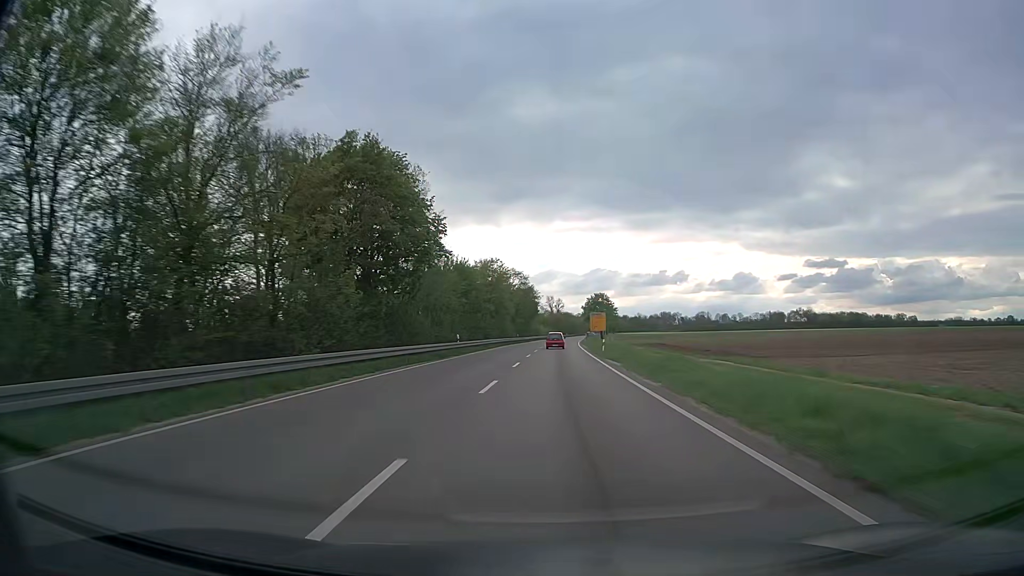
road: trunk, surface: asphalt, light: Day
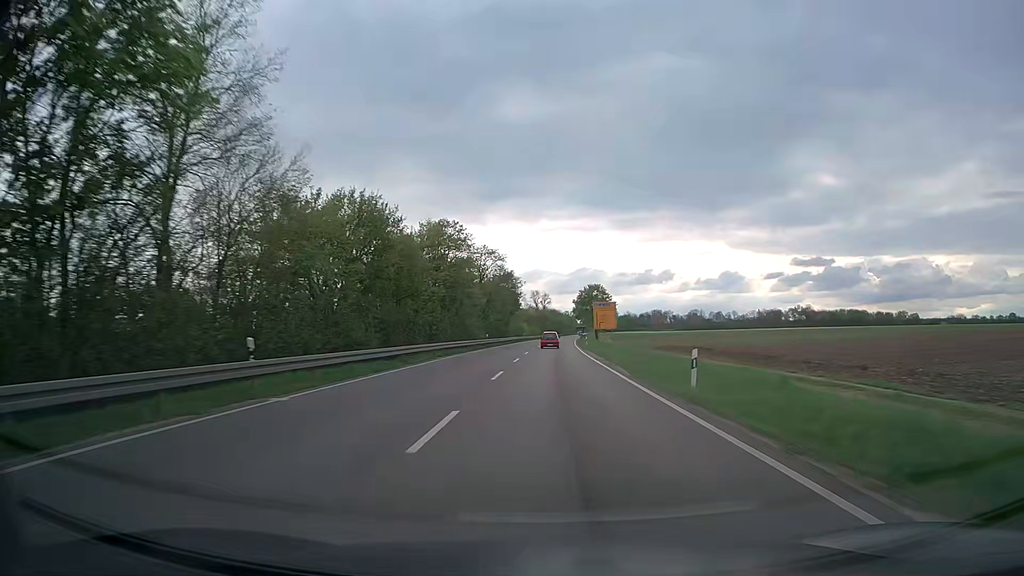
(+0.4, +31.4) m; +1°
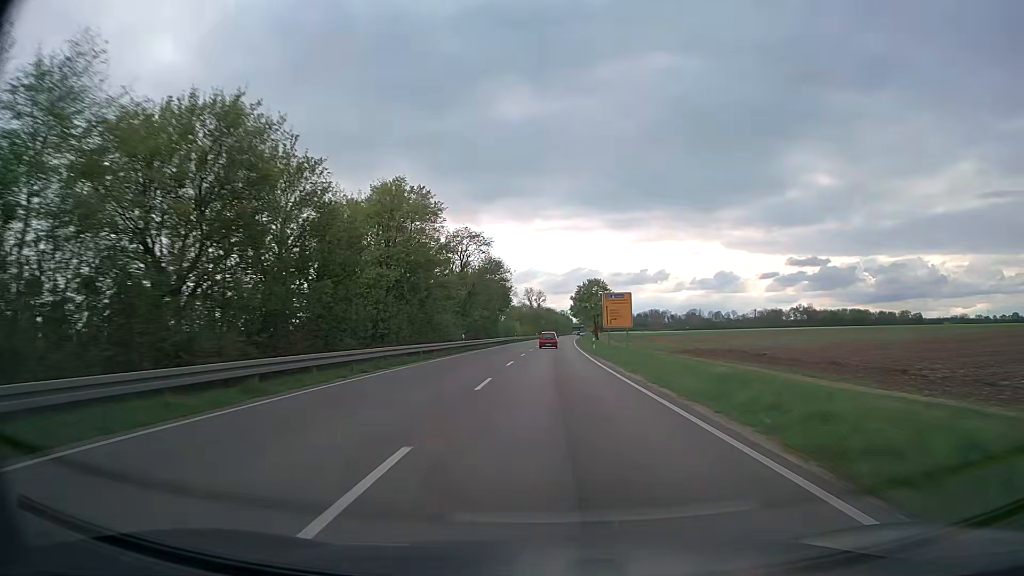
(+0.1, +15.7) m; +1°
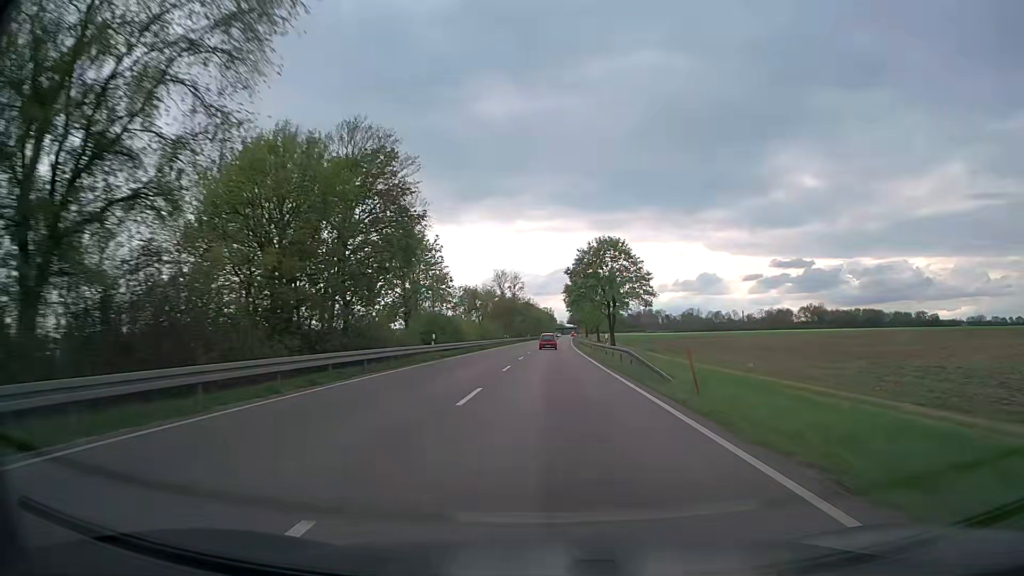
(+1.0, +62.8) m; +2°
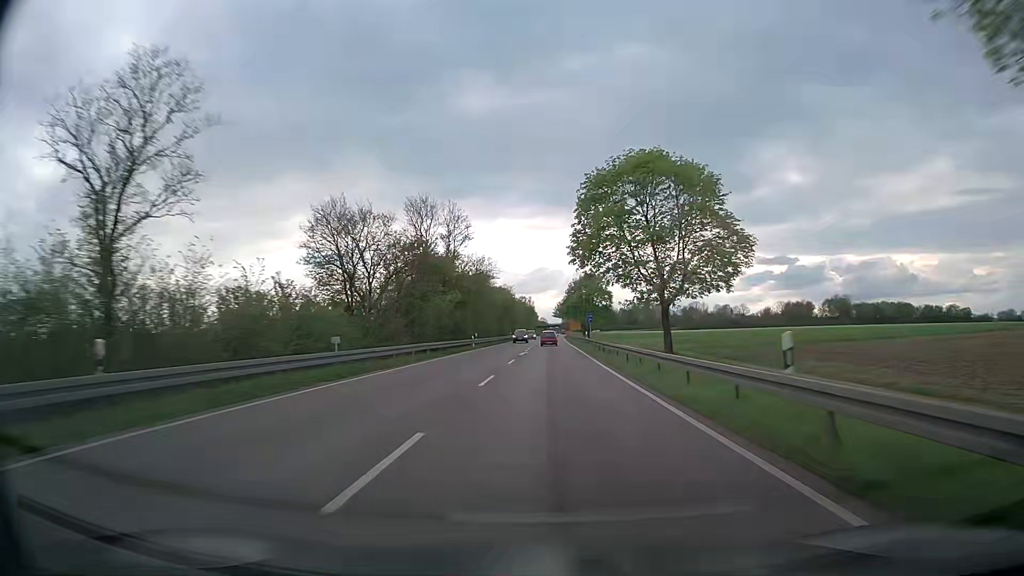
(+1.2, +79.3) m; +2°
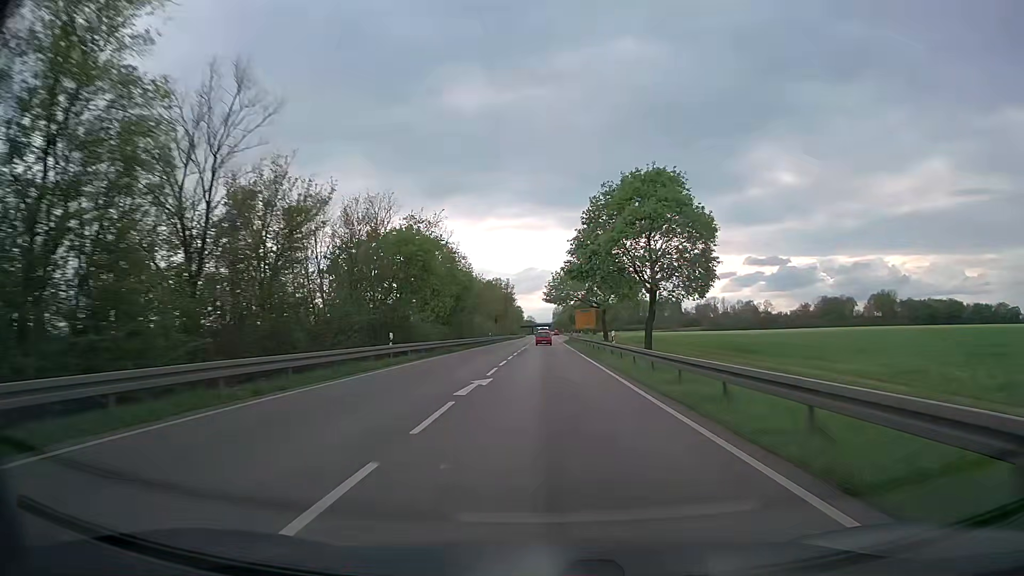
(+0.8, +79.7) m; +1°
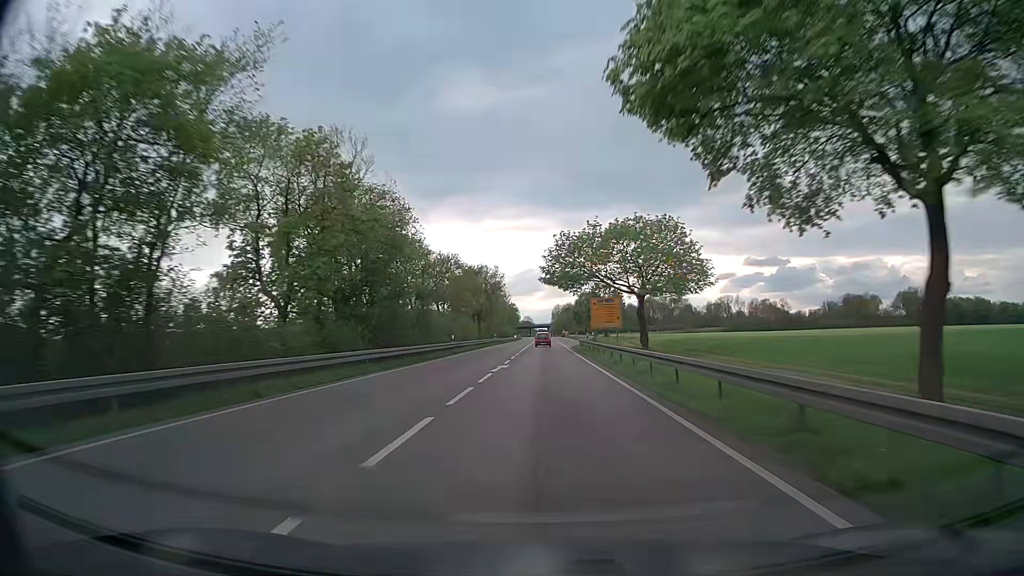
(+0.1, +31.9) m; 0°
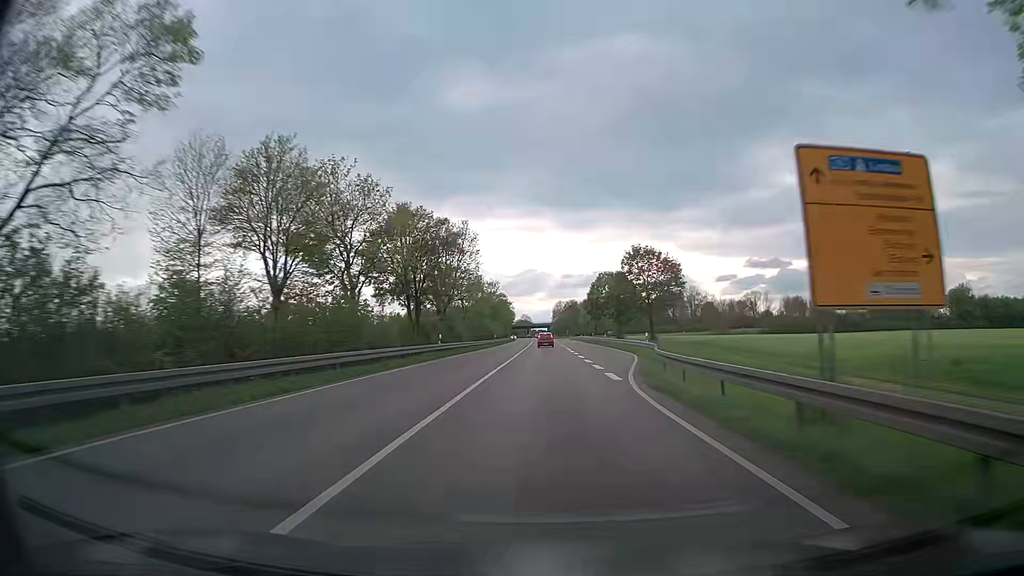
(-0.1, +47.8) m; 0°
(0, +10) (0, +20) (0, +30) (0, +40) (0, +50) (0, +60) (0, +70) (0, +80) (0, +90) (0, +100) m
